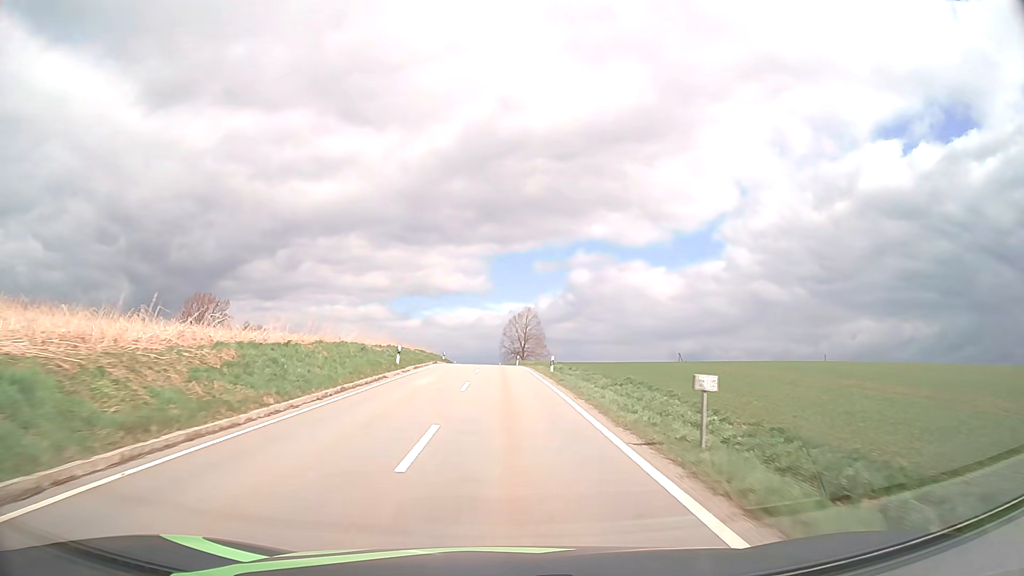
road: tertiary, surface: asphalt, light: Day
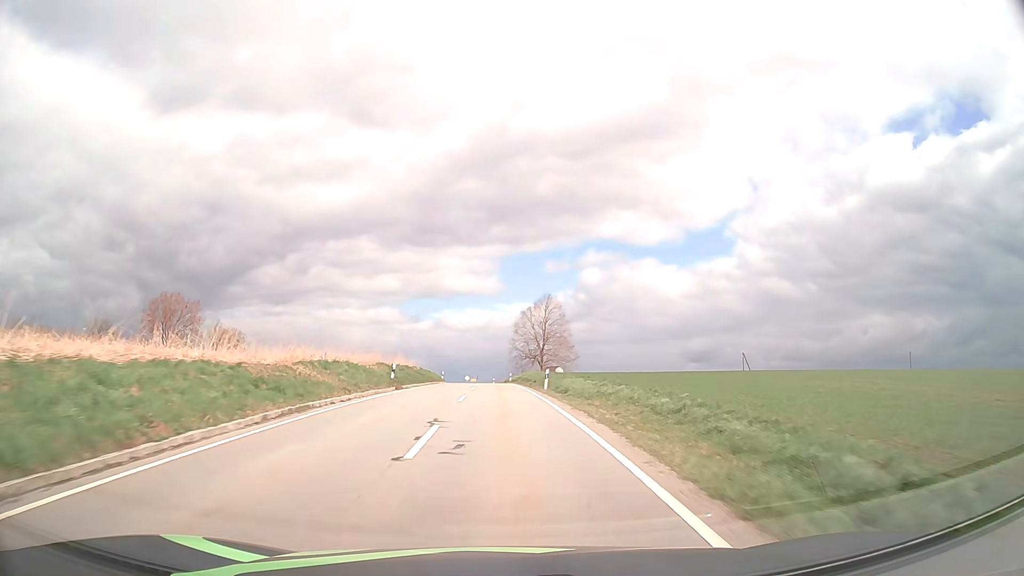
(-0.3, +34.9) m; -1°
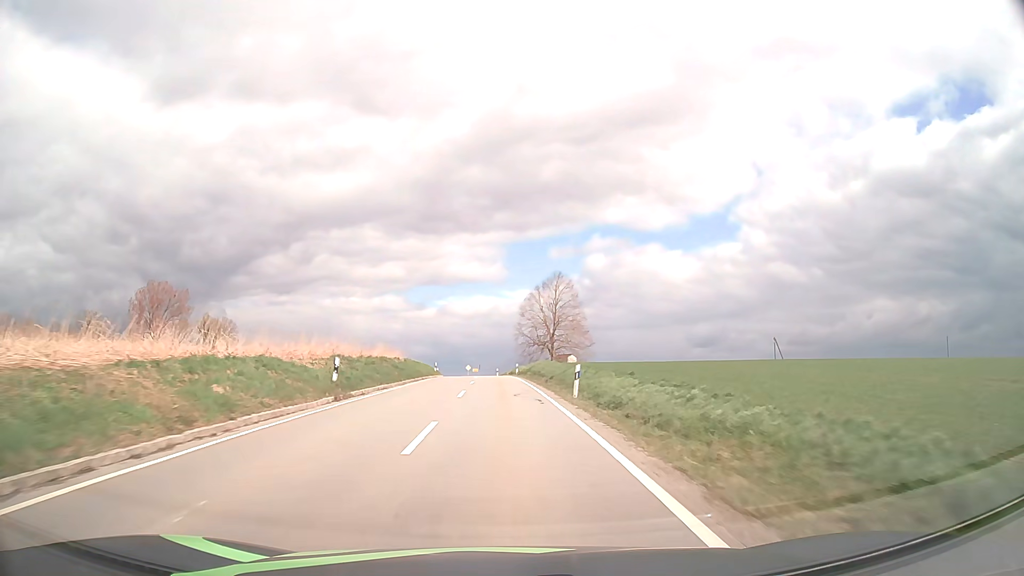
(0.0, +11.7) m; 0°
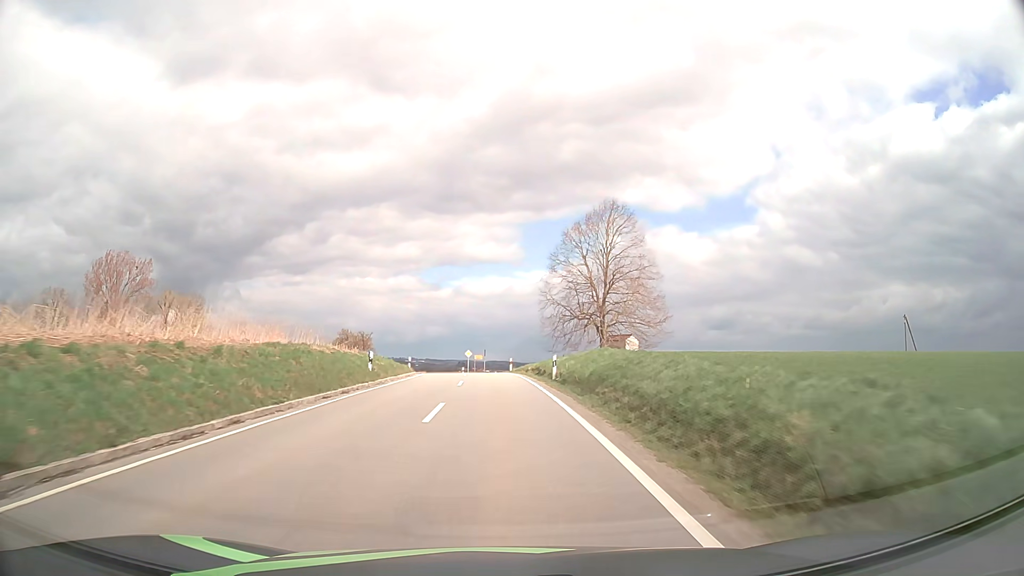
(-0.4, +32.6) m; -1°
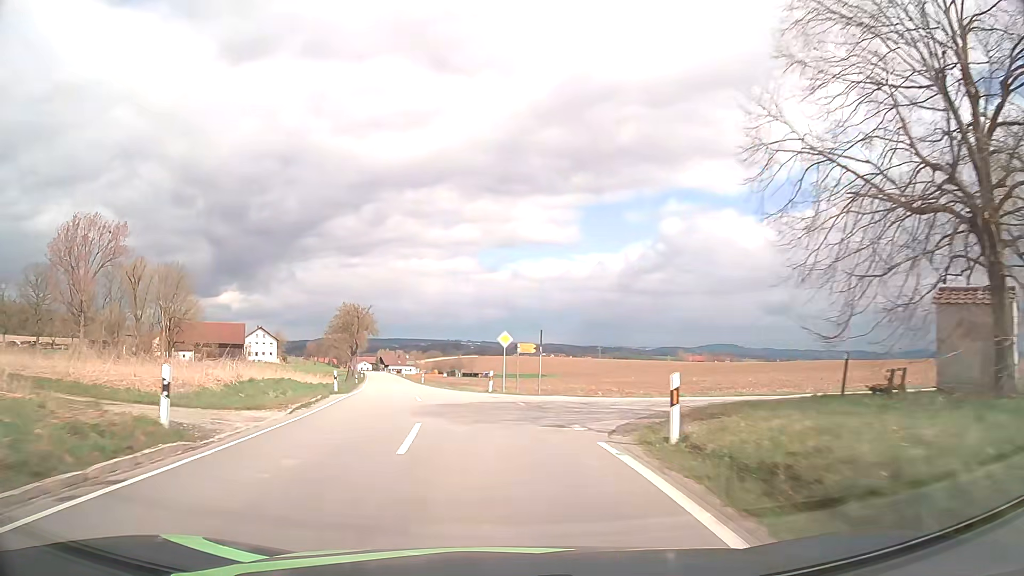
(-1.1, +38.7) m; -5°
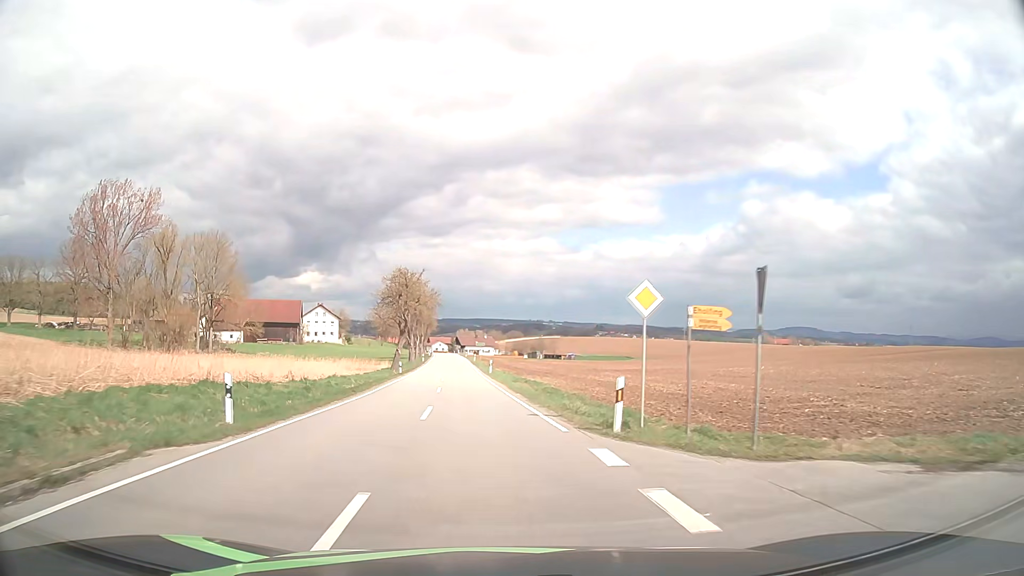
(-1.1, +18.6) m; -7°
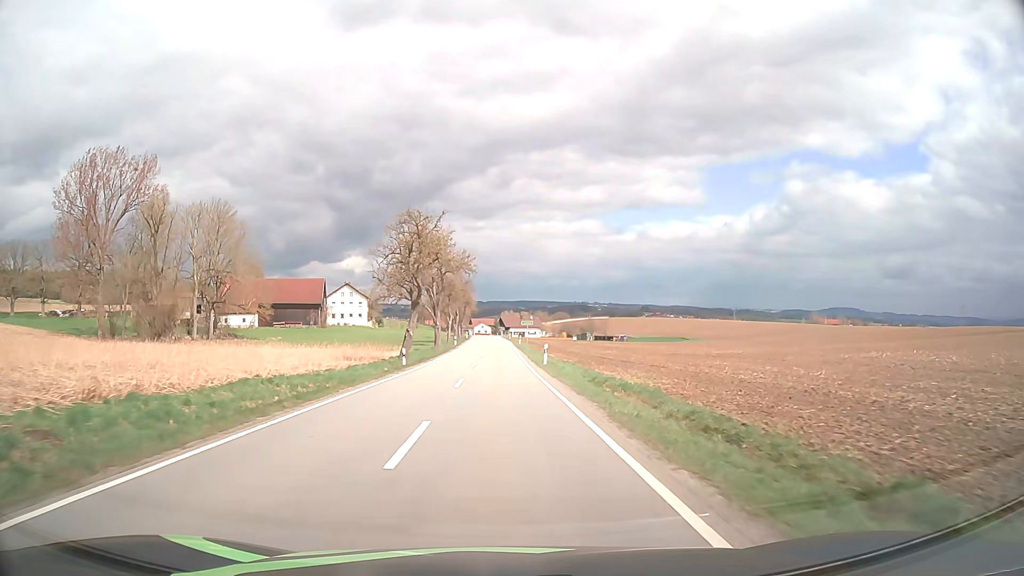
(-0.8, +19.0) m; -4°
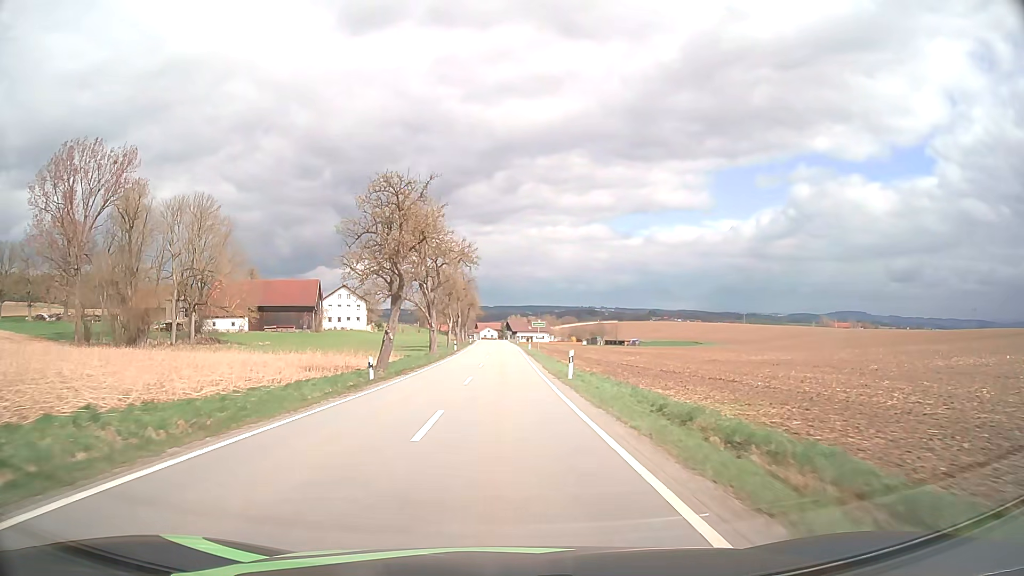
(0.0, +9.8) m; -1°
(0, +10) (0, +20) (0, +30) (0, +40) (-1, +50) (-1, +60) (-1, +70) (-1, +80) (-1, +90) (-1, +100) m
